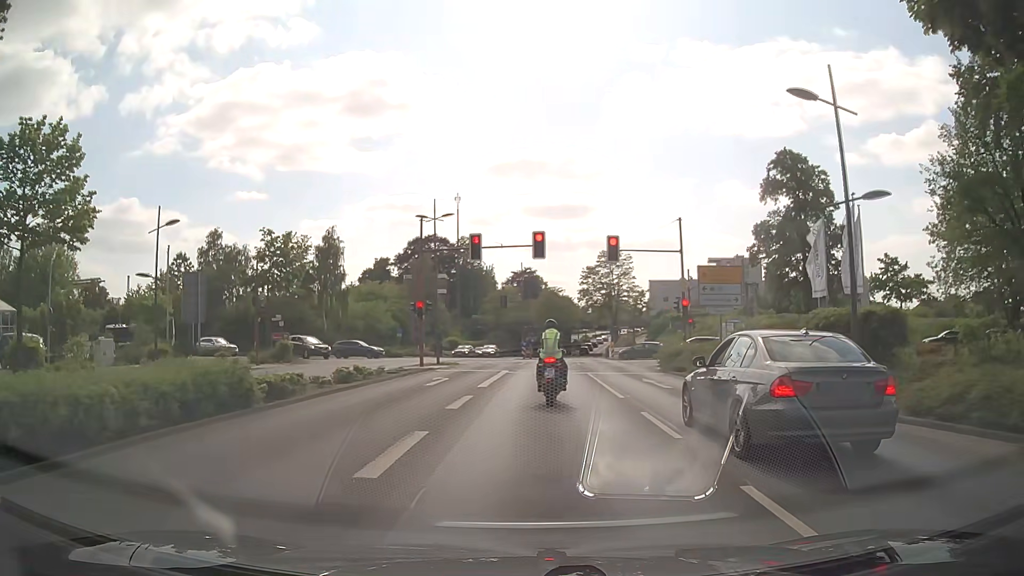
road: secondary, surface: asphalt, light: Day
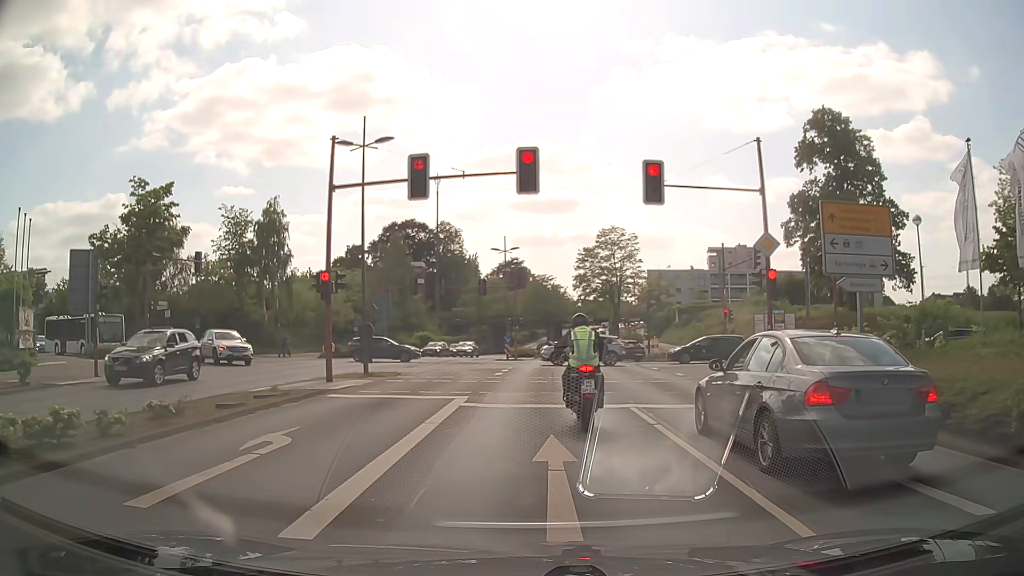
(+0.2, +13.7) m; 0°
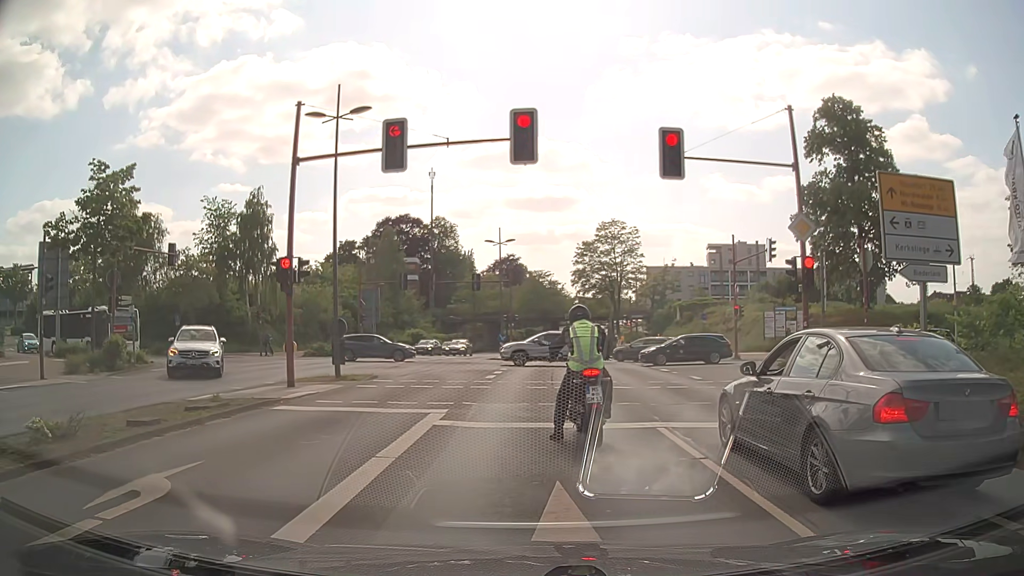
(+0.1, +2.9) m; +2°
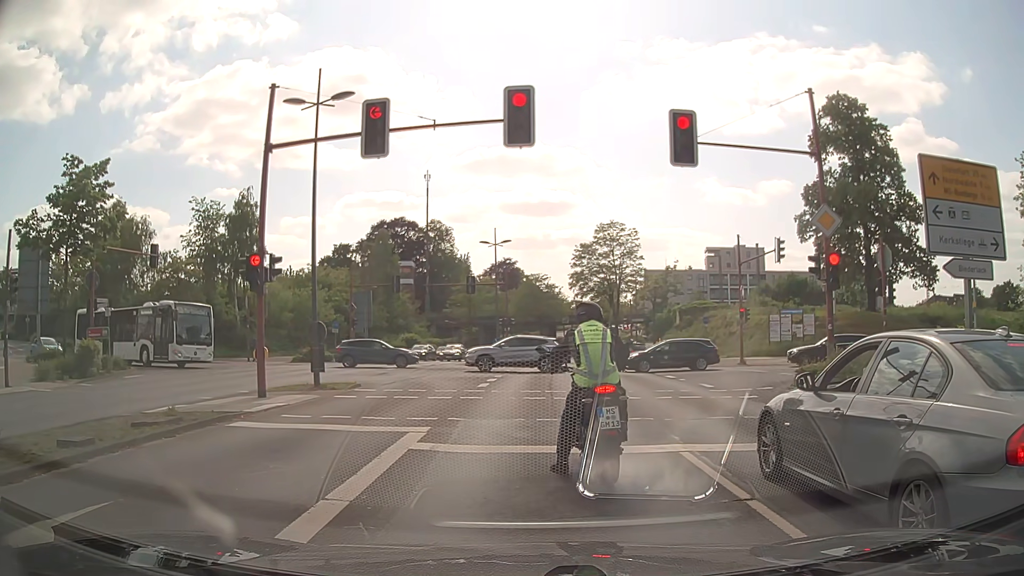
(0.0, +1.6) m; +1°
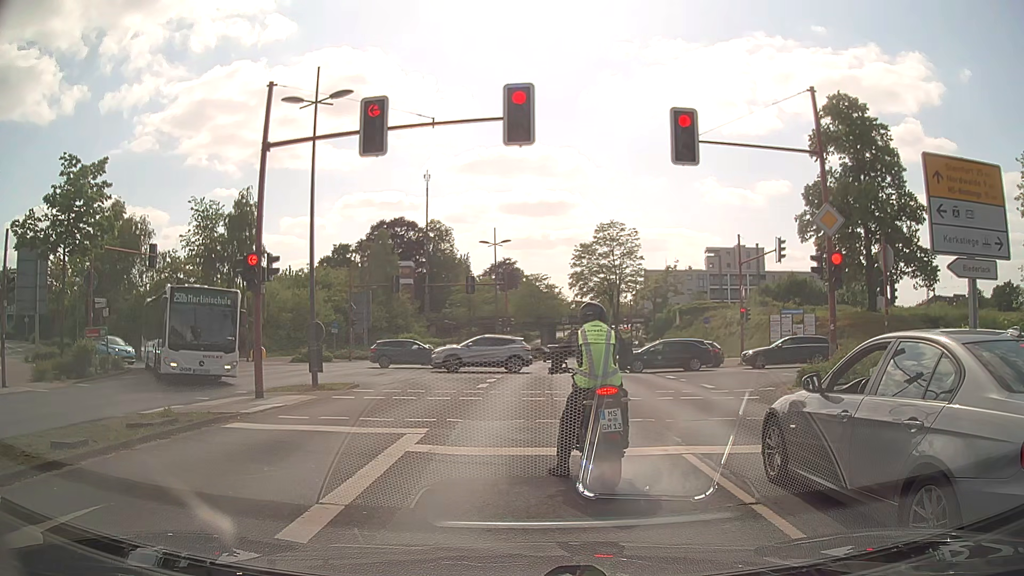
(0.0, +0.2) m; 0°
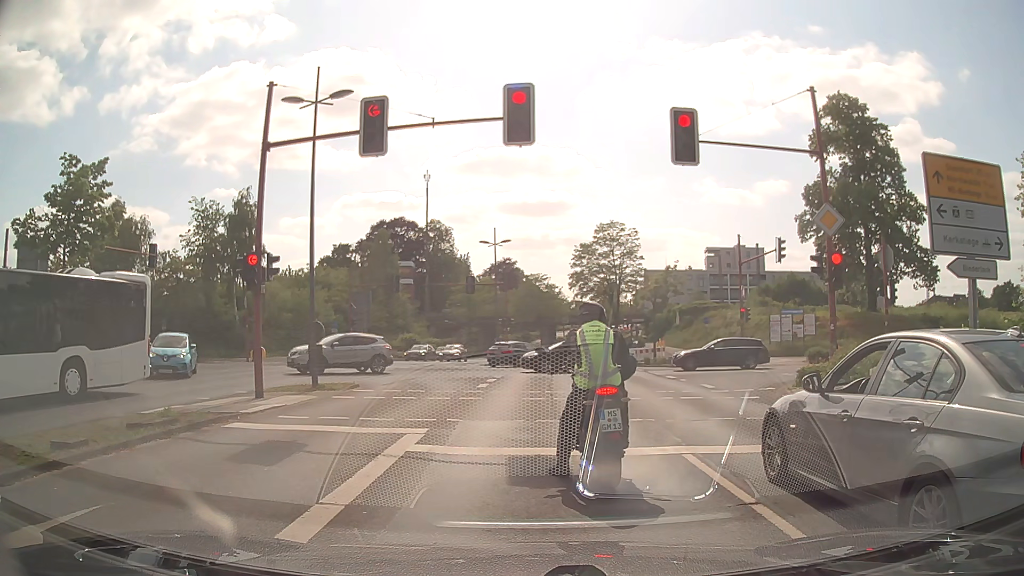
(0.0, 0.0) m; 0°
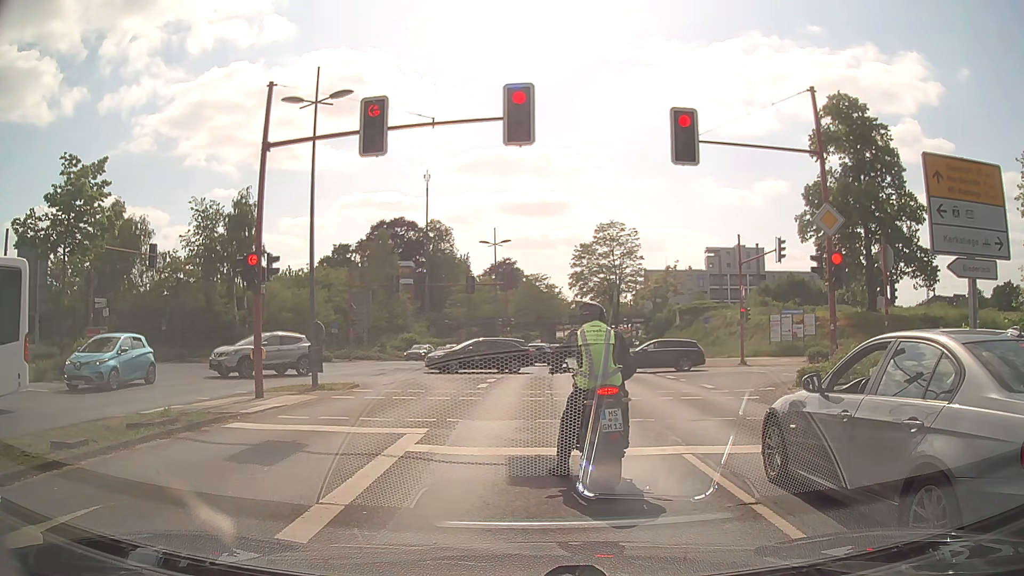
(0.0, 0.0) m; 0°
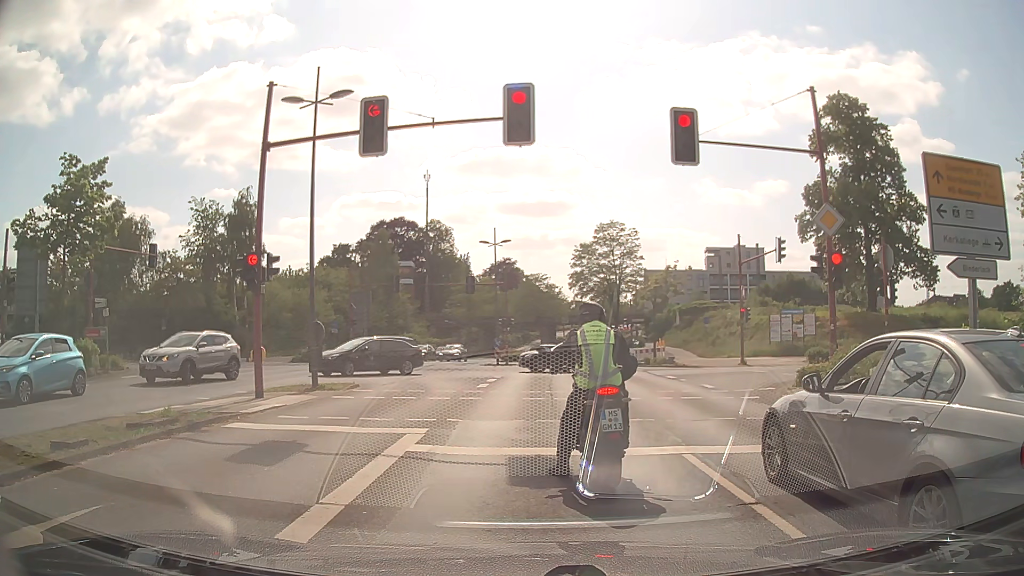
(0.0, 0.0) m; 0°
(0, +10) (0, +20) (0, +30) (0, +40) (+1, +50) (+1, +60) (+2, +70) (+2, +80) (+3, +90) (+4, +100) m
